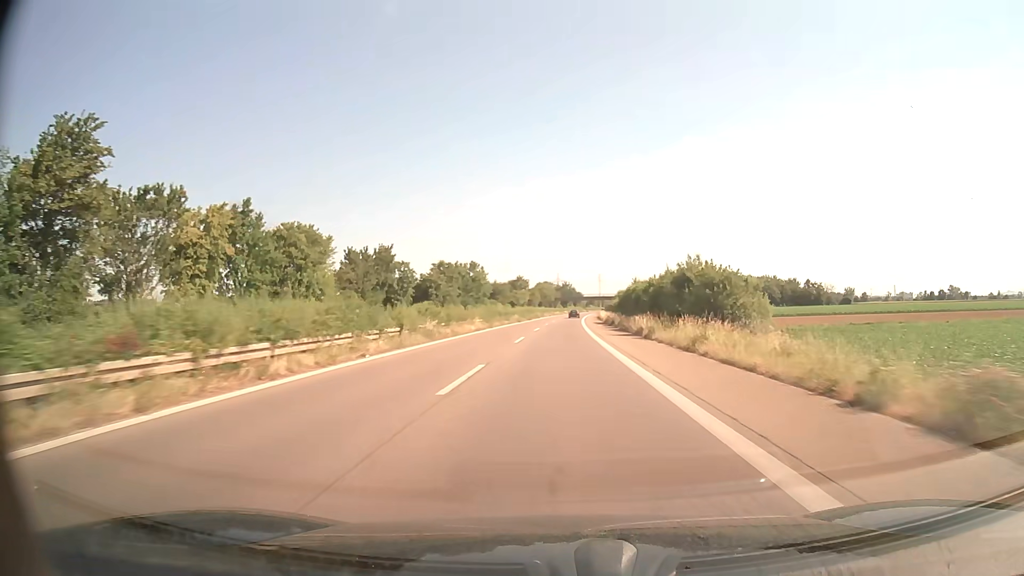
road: trunk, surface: asphalt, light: Day
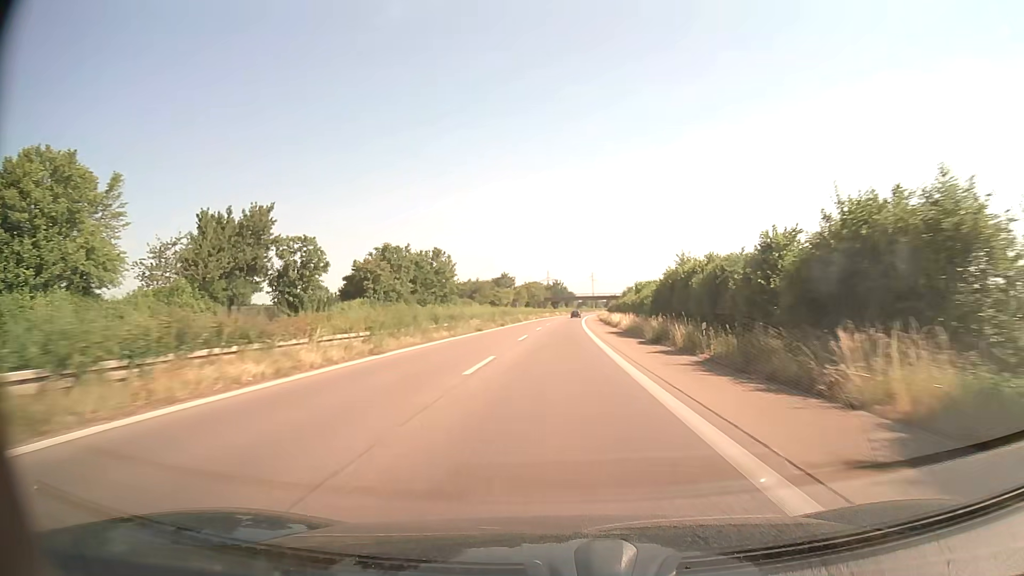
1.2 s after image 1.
(+0.1, +32.4) m; +1°
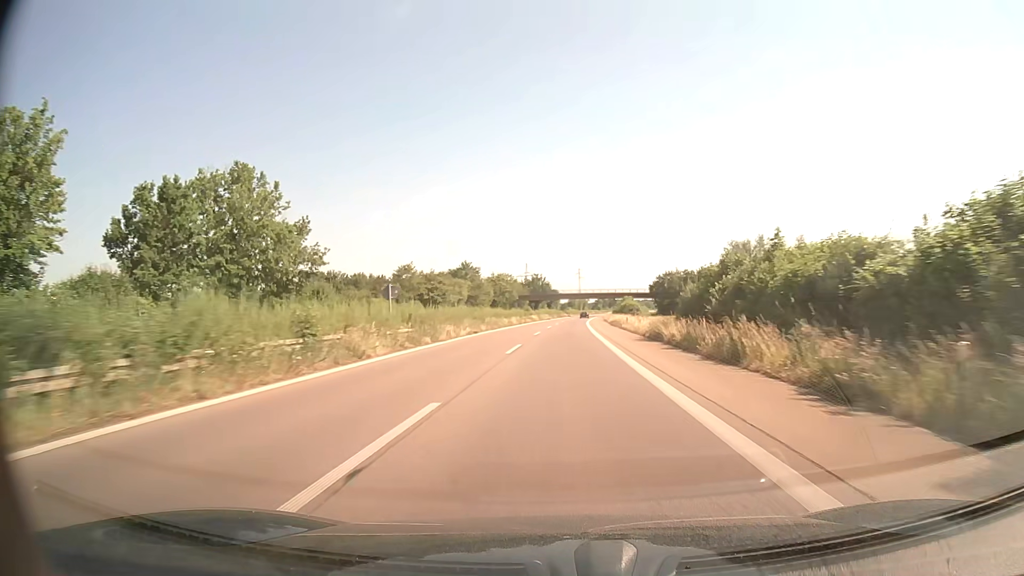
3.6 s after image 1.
(+0.7, +64.8) m; +1°
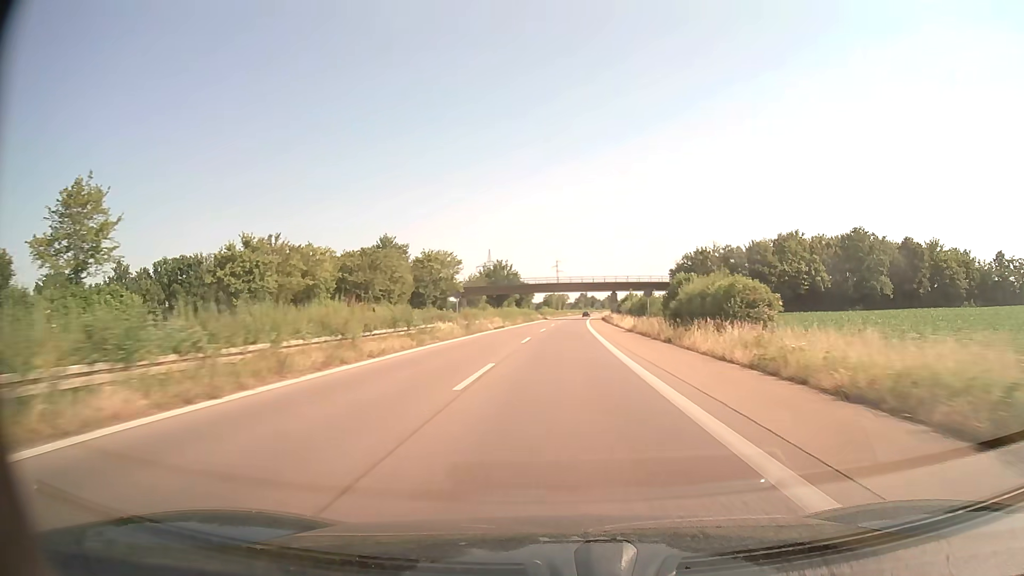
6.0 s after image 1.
(+1.3, +64.6) m; +2°
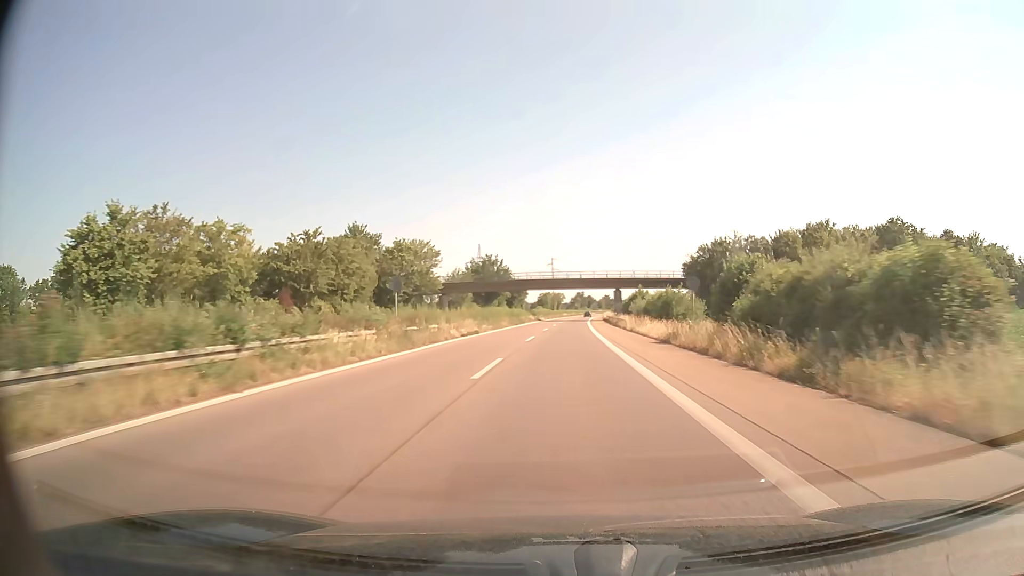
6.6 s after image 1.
(0.0, +16.2) m; 0°
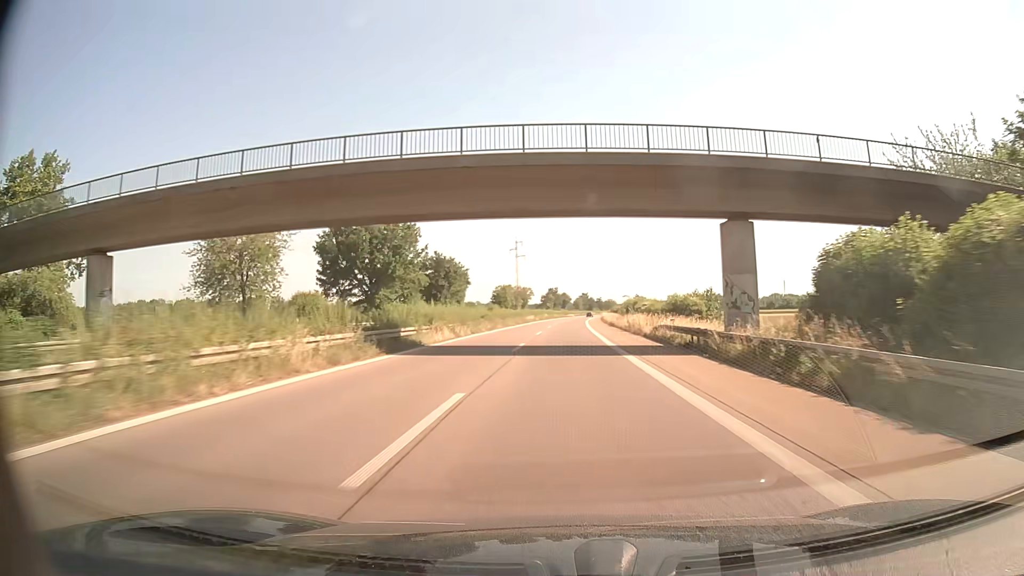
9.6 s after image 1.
(+1.7, +80.6) m; +2°
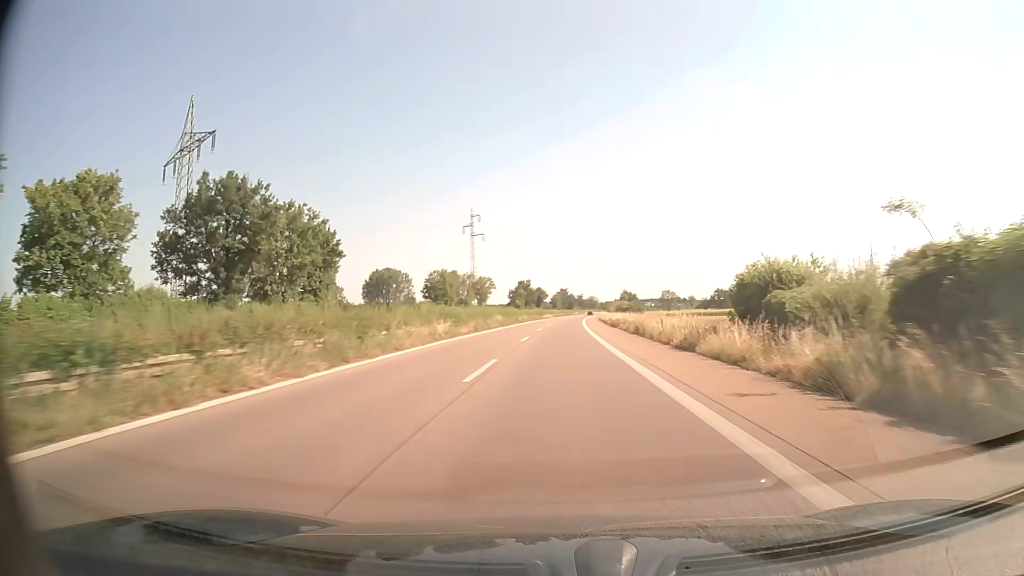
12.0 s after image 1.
(+1.0, +64.3) m; +2°
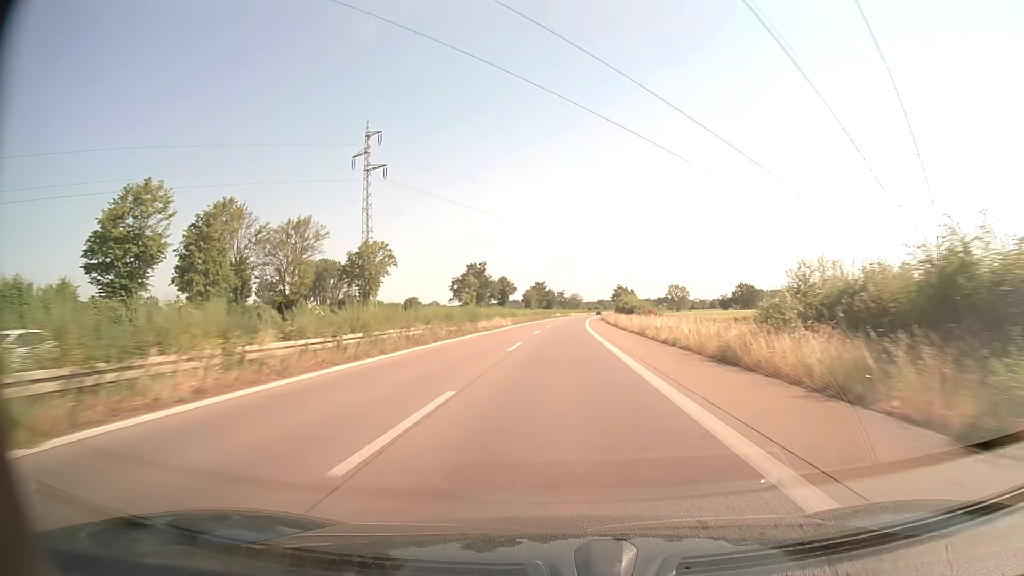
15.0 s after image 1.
(+1.3, +80.2) m; +2°
(0, +10) (0, +20) (0, +30) (0, +40) (+1, +50) (+1, +60) (+1, +70) (+2, +80) (+2, +90) (+3, +100) m
